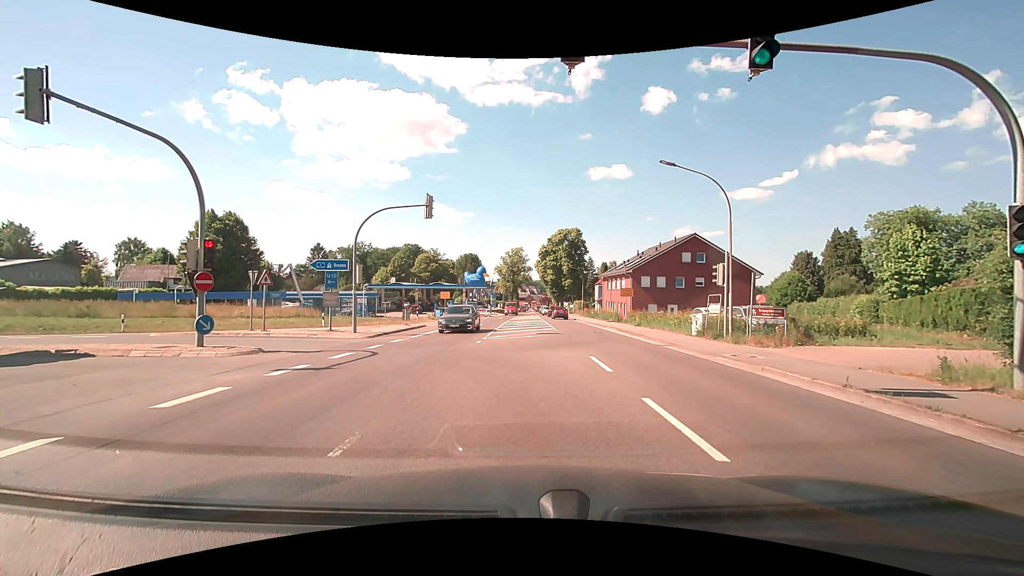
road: secondary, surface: asphalt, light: Day
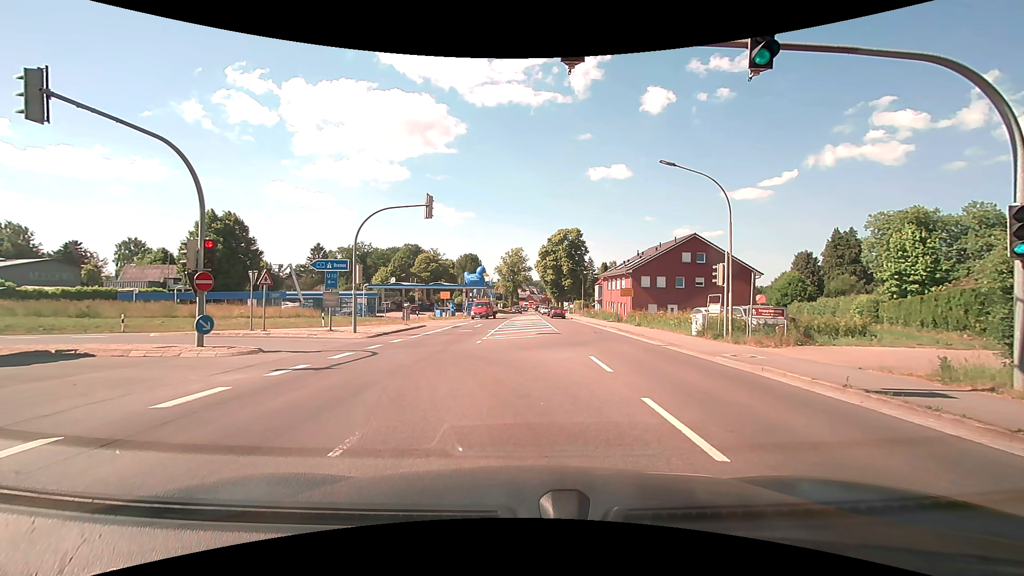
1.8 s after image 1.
(0.0, 0.0) m; 0°
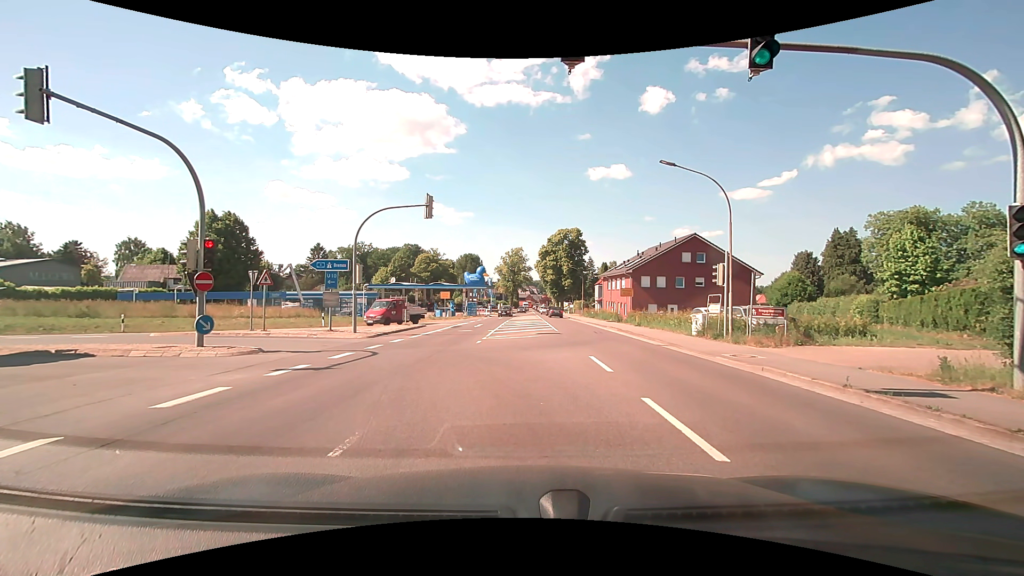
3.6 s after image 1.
(0.0, 0.0) m; 0°
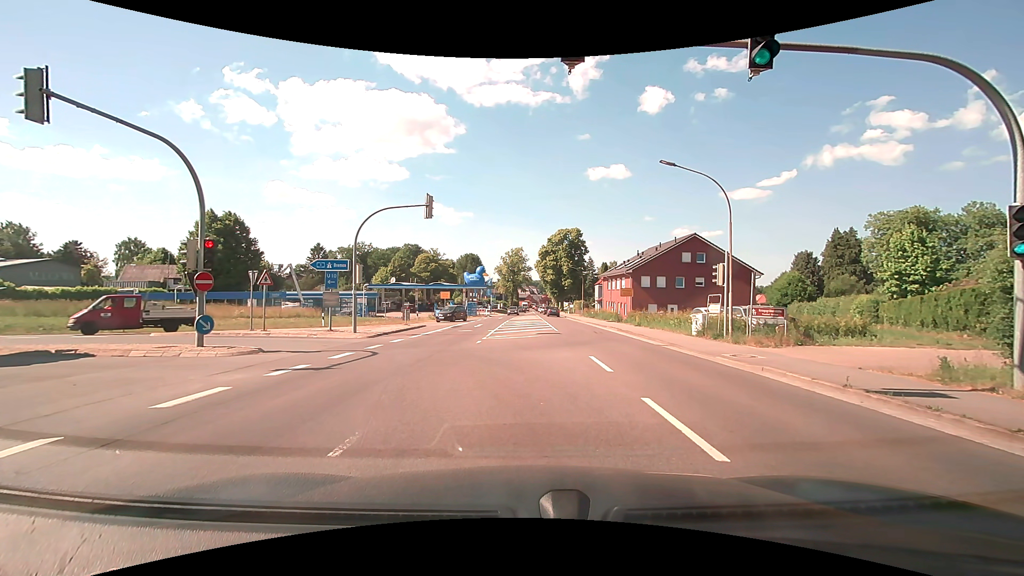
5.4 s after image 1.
(0.0, 0.0) m; 0°
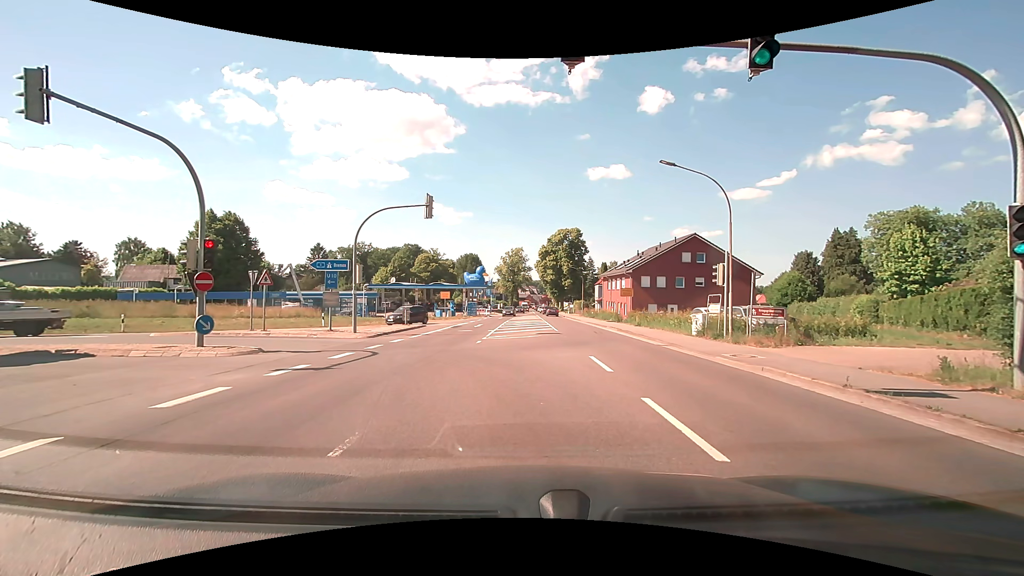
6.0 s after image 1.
(0.0, 0.0) m; 0°
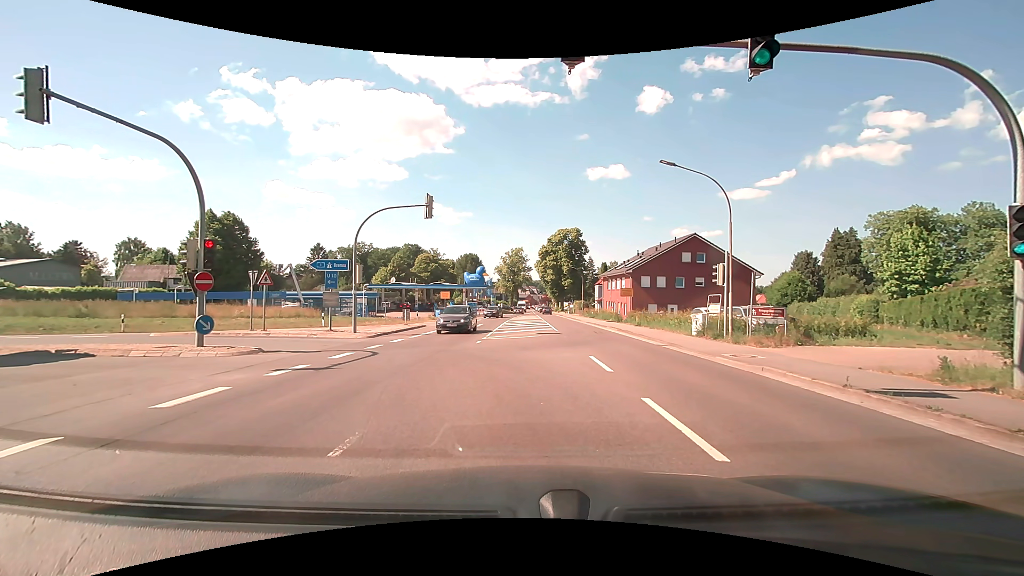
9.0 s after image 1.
(0.0, 0.0) m; 0°
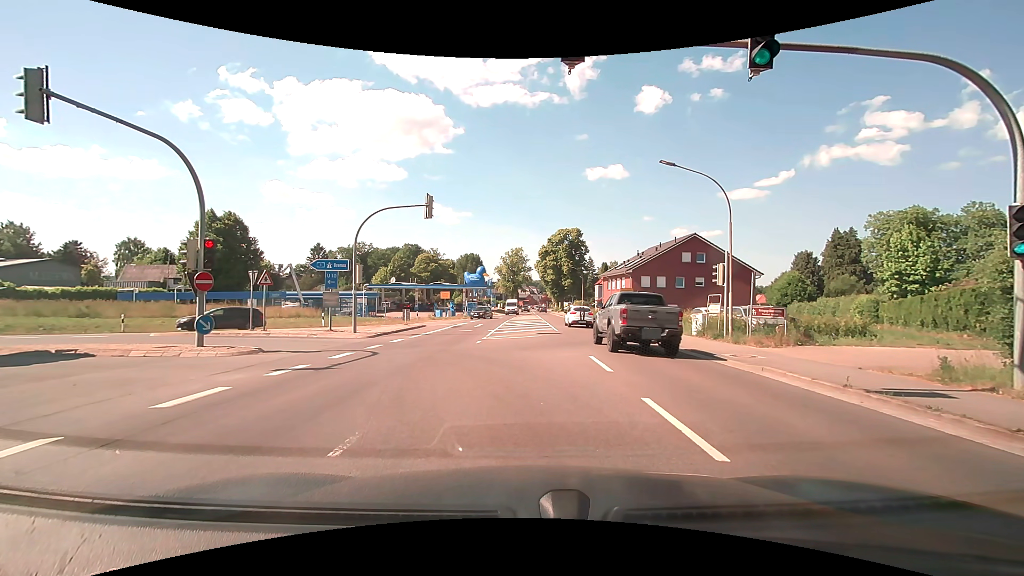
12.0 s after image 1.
(0.0, 0.0) m; 0°
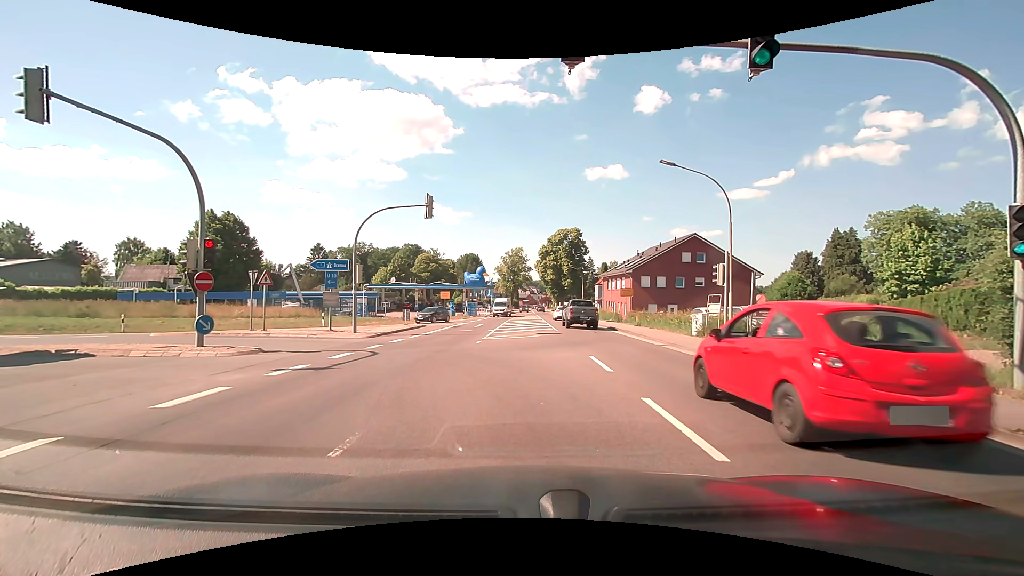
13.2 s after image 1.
(0.0, 0.0) m; 0°
(-1, +10) (-5, +19) (-14, +22) (-24, +22) (-34, +21) (-44, +21) (-54, +20) (-64, +20) (-74, +20) (-84, +20) m
